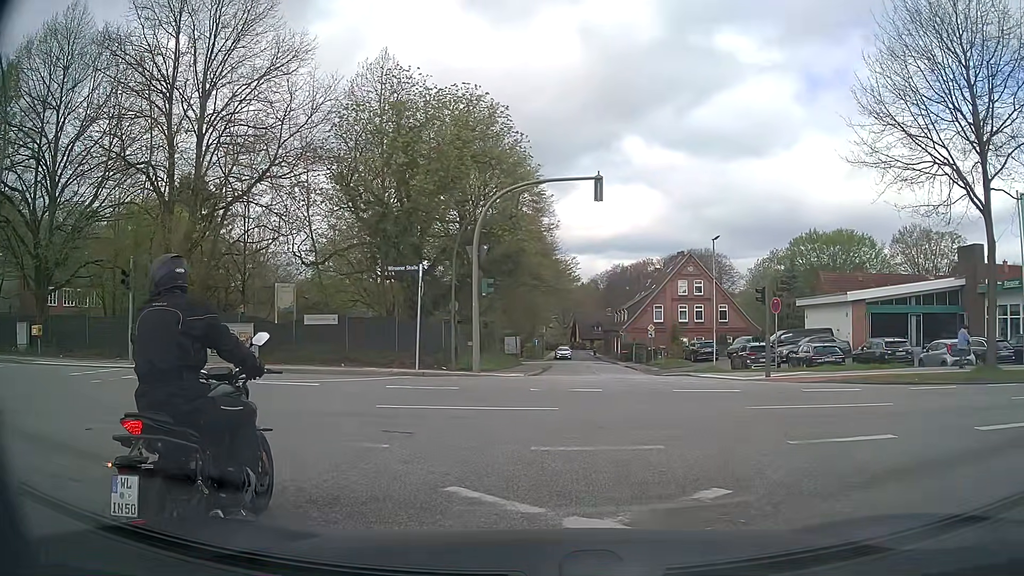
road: secondary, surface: asphalt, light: Day
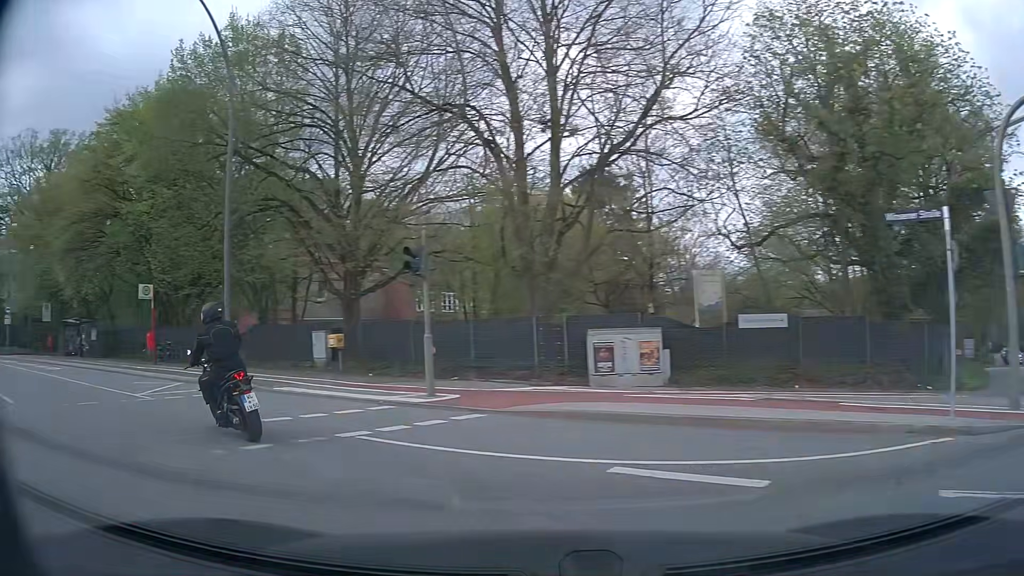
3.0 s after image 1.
(-1.6, +9.5) m; -35°
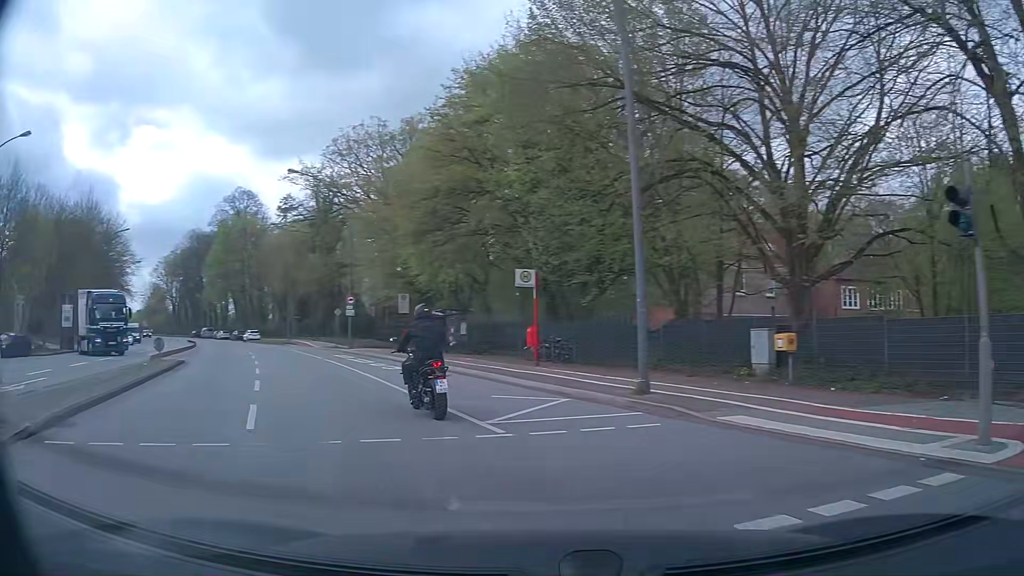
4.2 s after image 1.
(-1.9, +5.7) m; -35°
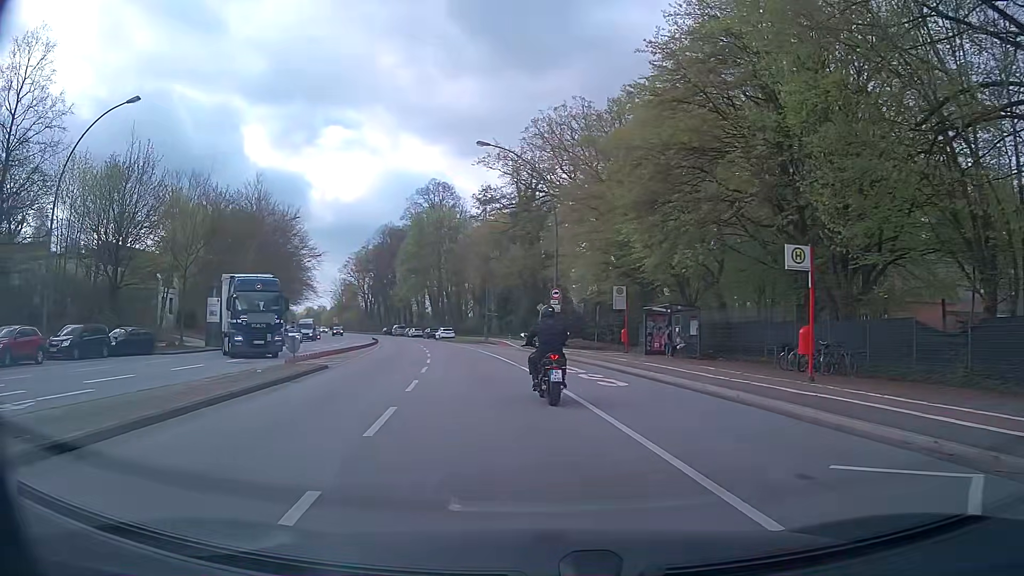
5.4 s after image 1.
(-1.4, +7.2) m; -18°
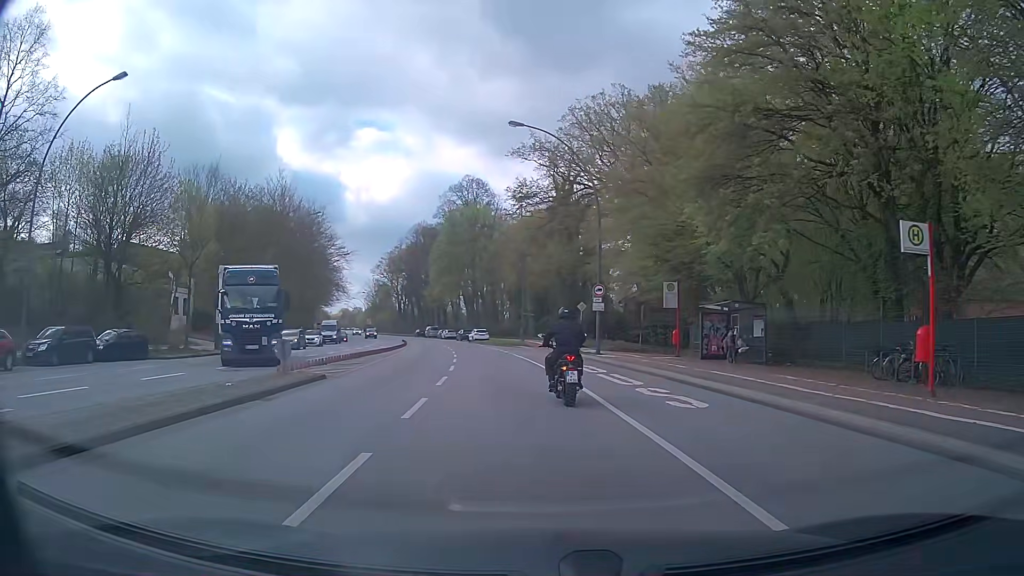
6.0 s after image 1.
(-0.1, +4.4) m; -4°
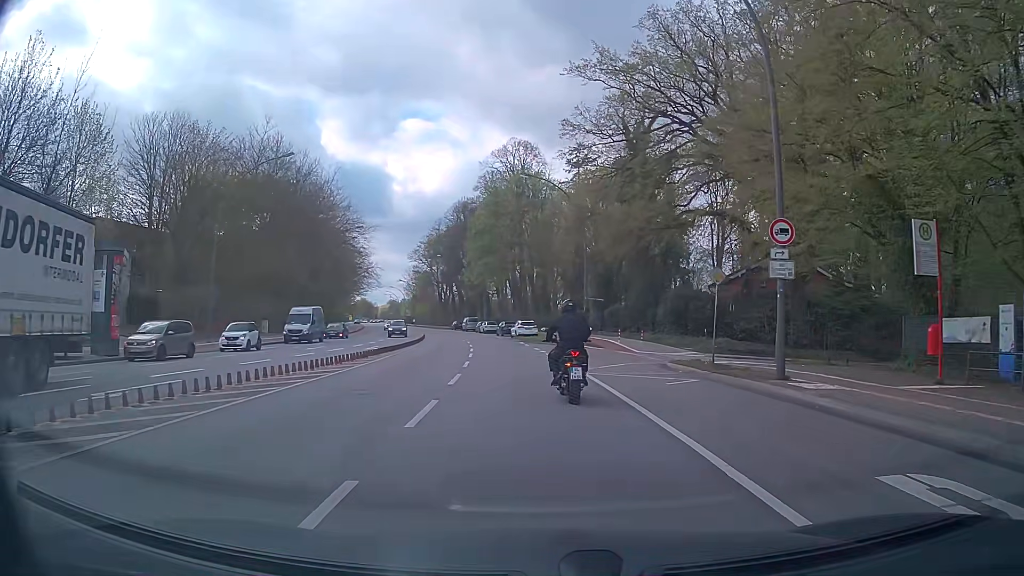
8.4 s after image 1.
(-1.0, +20.0) m; -4°
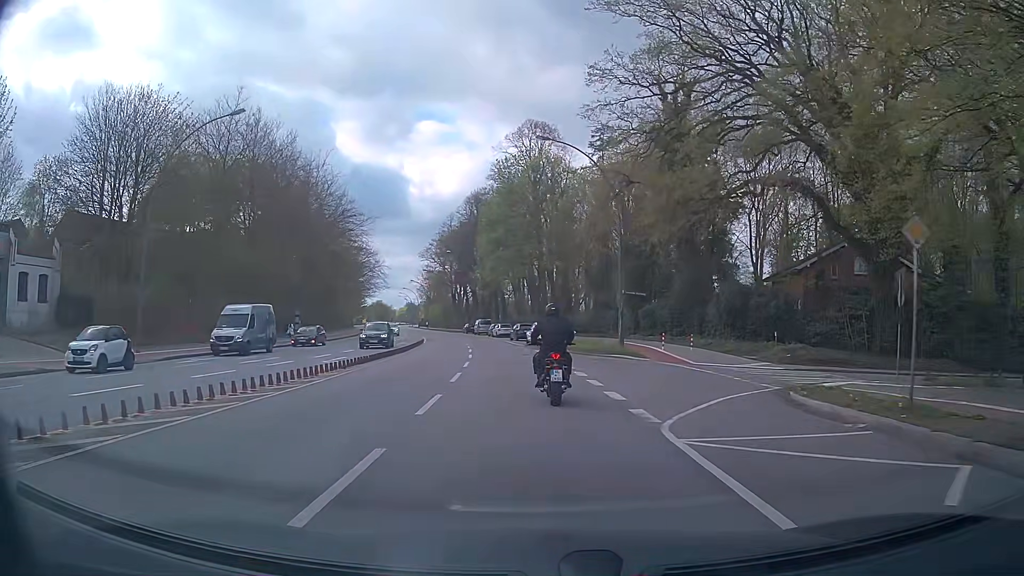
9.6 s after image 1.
(-0.1, +10.5) m; -2°
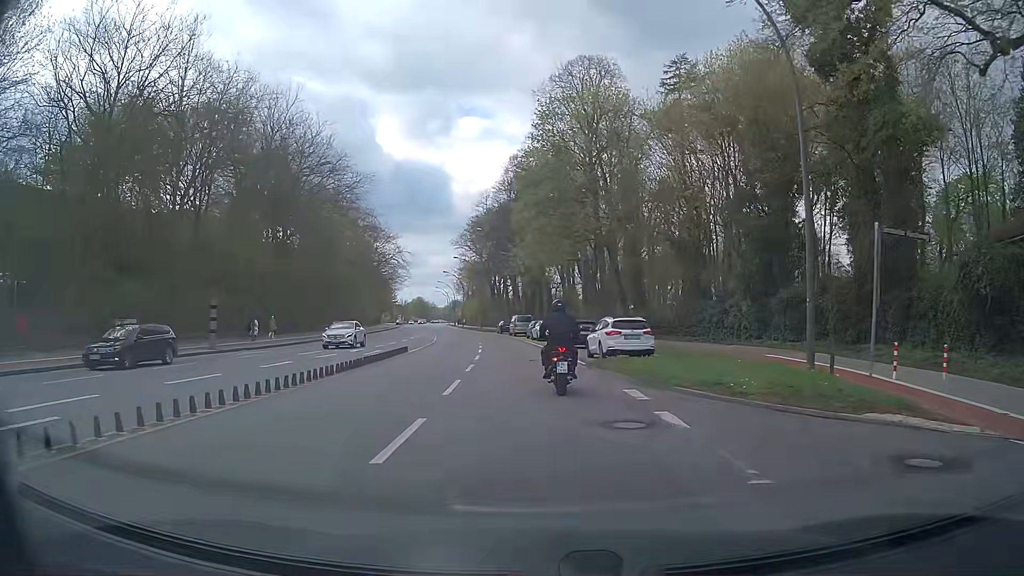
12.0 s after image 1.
(-0.7, +22.1) m; -4°
